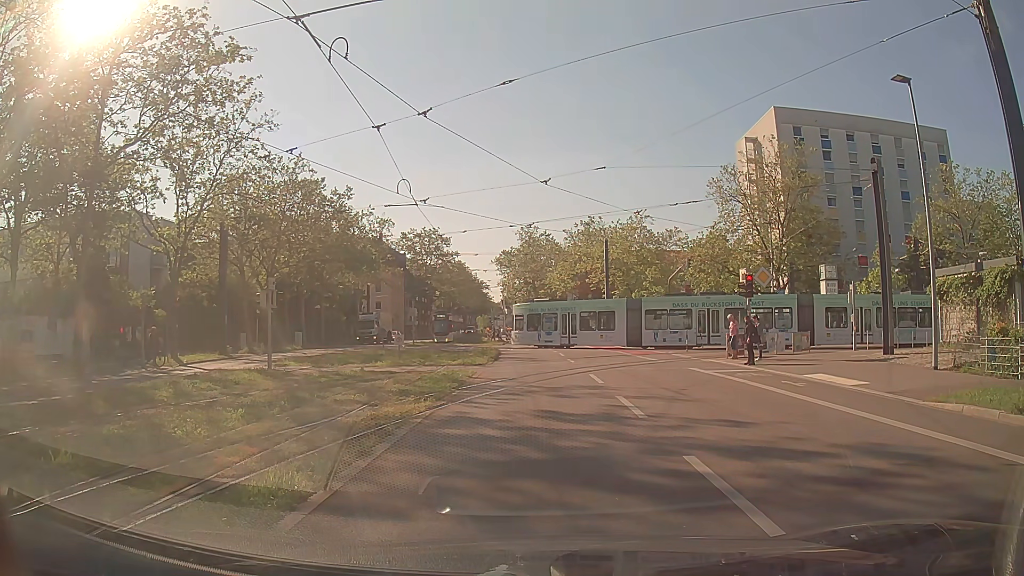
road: secondary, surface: asphalt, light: Day
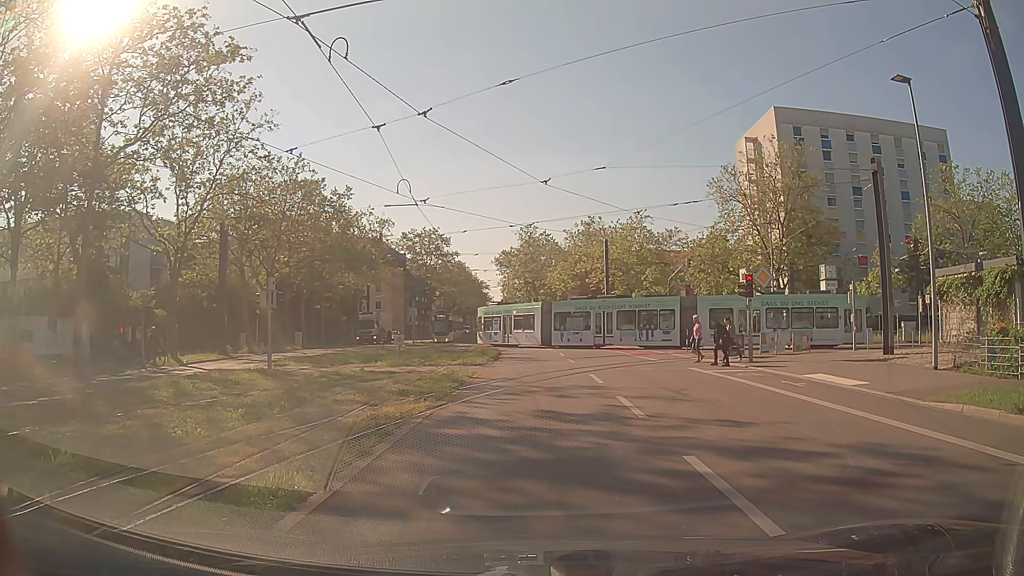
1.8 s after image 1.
(0.0, 0.0) m; 0°
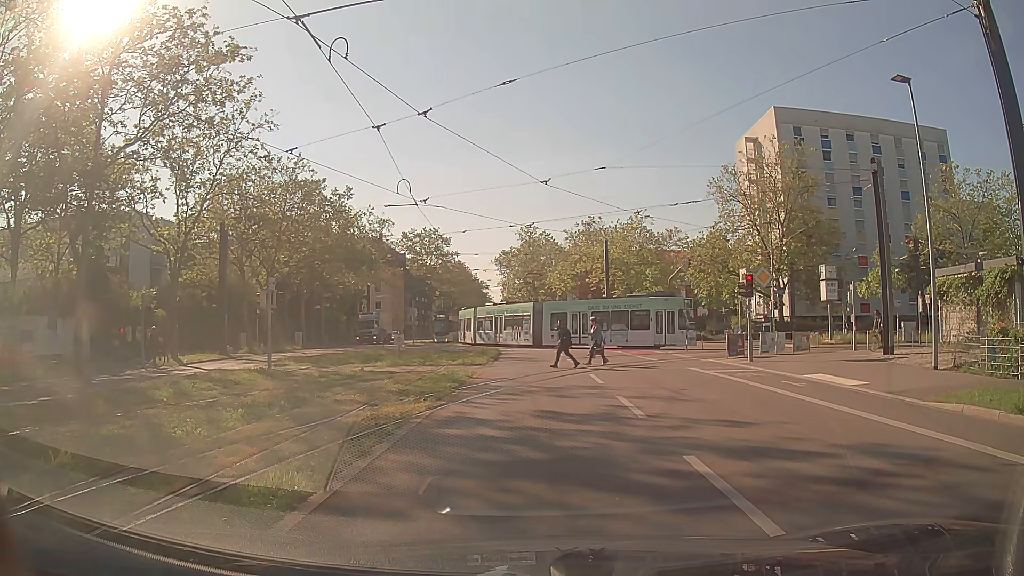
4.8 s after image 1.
(0.0, 0.0) m; 0°
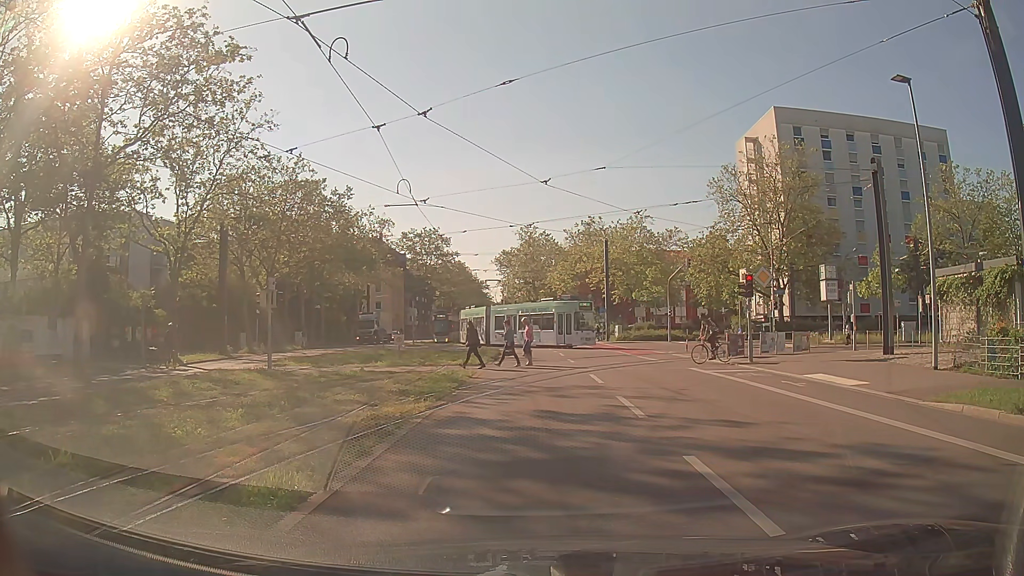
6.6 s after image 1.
(0.0, 0.0) m; 0°
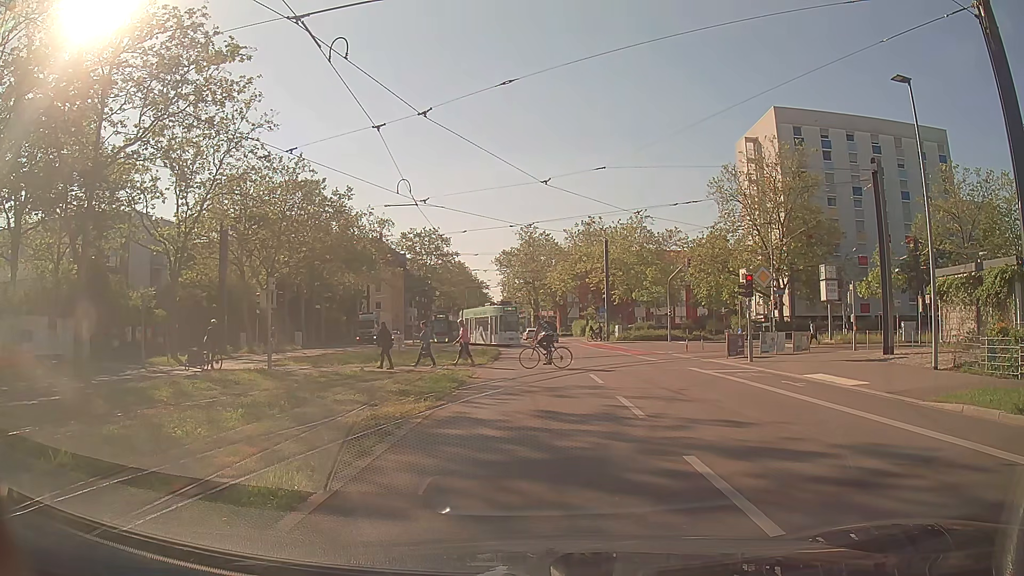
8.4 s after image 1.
(0.0, 0.0) m; 0°
